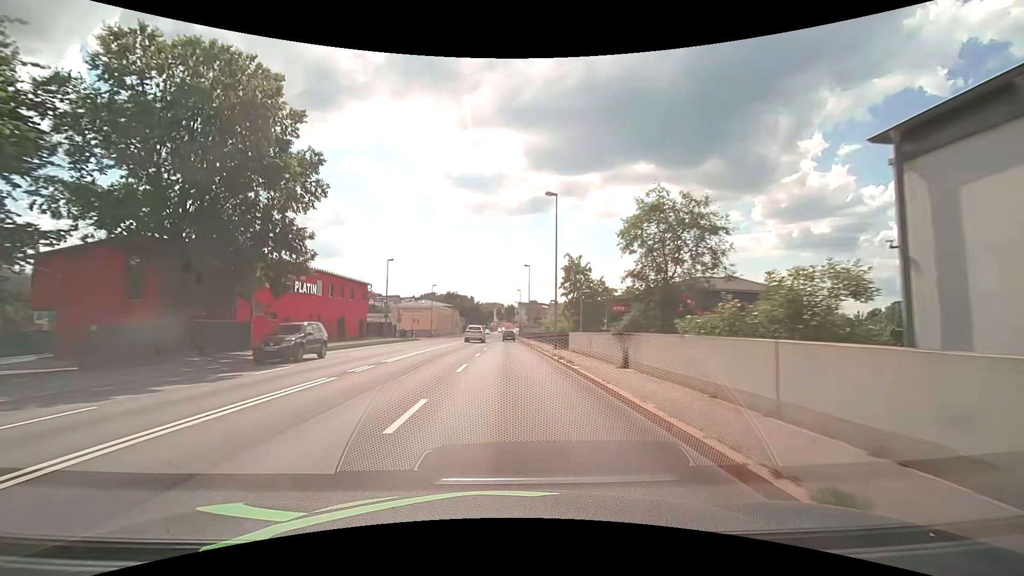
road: primary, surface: asphalt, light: Day
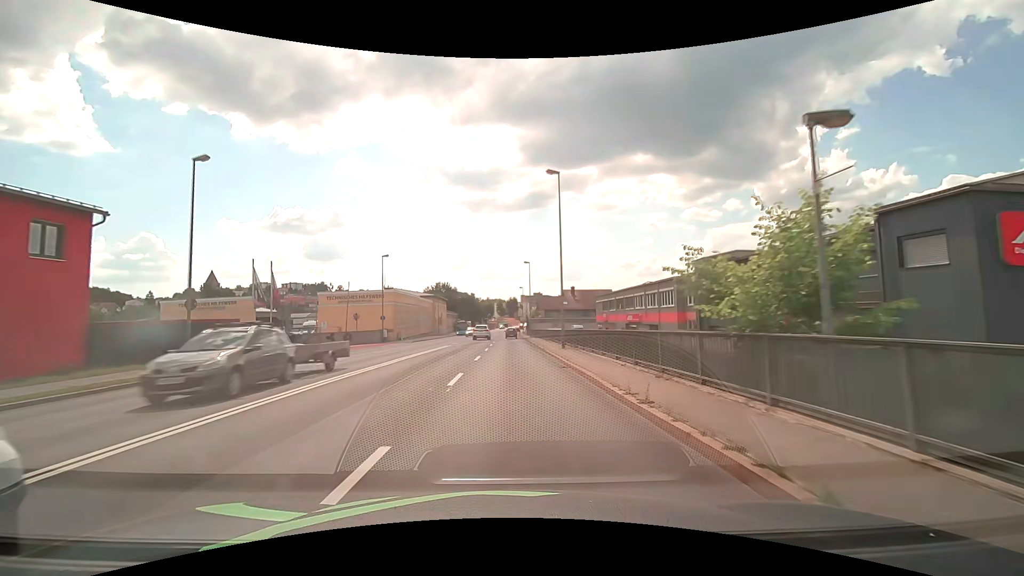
(0.0, +40.0) m; 0°
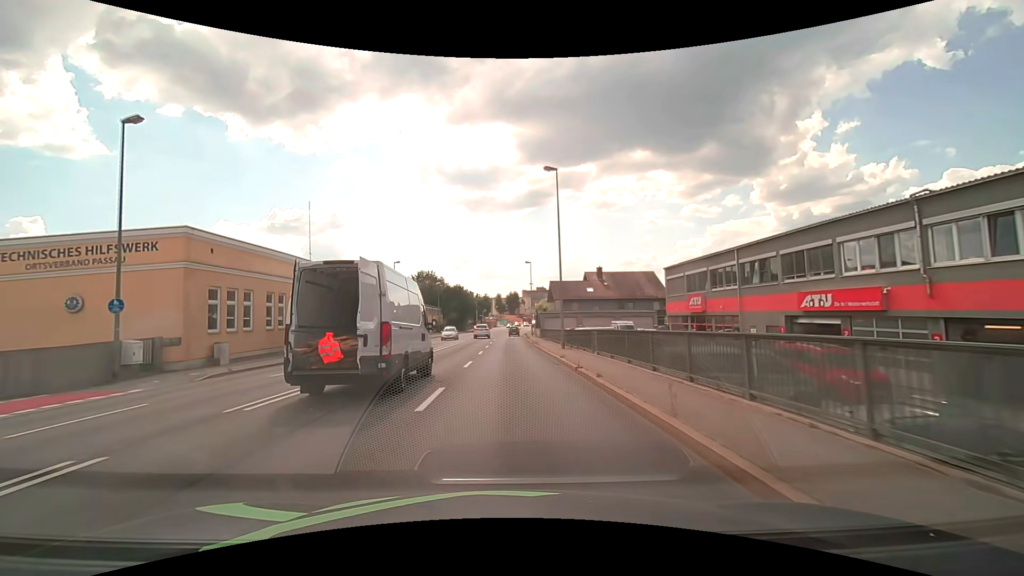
(-0.1, +39.8) m; 0°
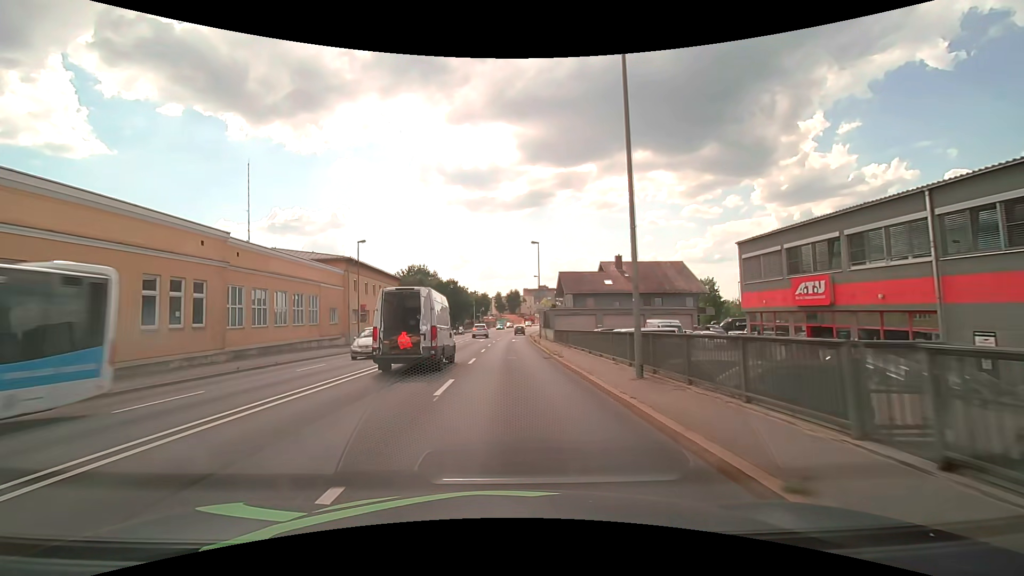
(0.0, +15.9) m; 0°
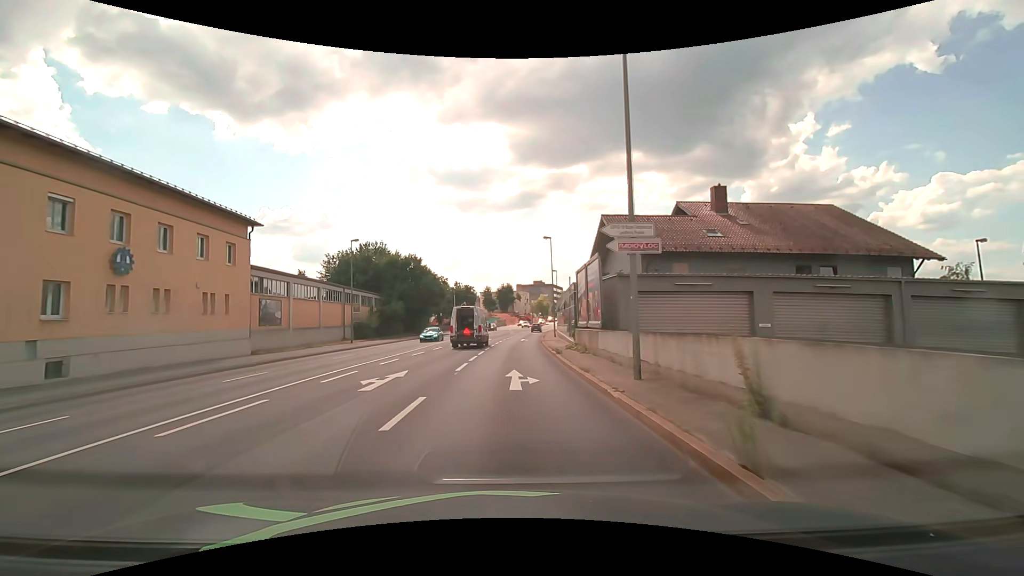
(+0.2, +39.7) m; +1°
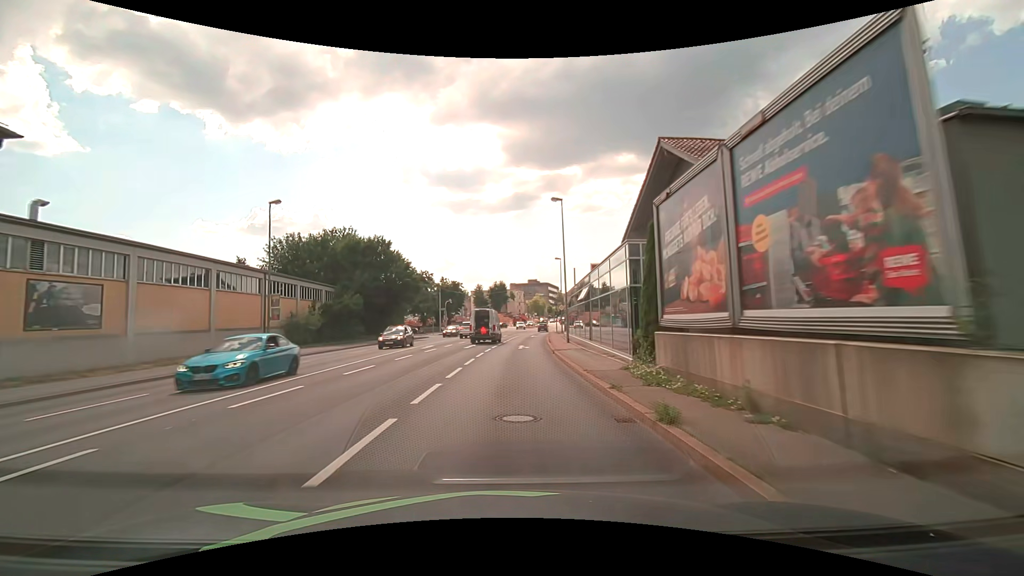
(+0.1, +15.8) m; +1°
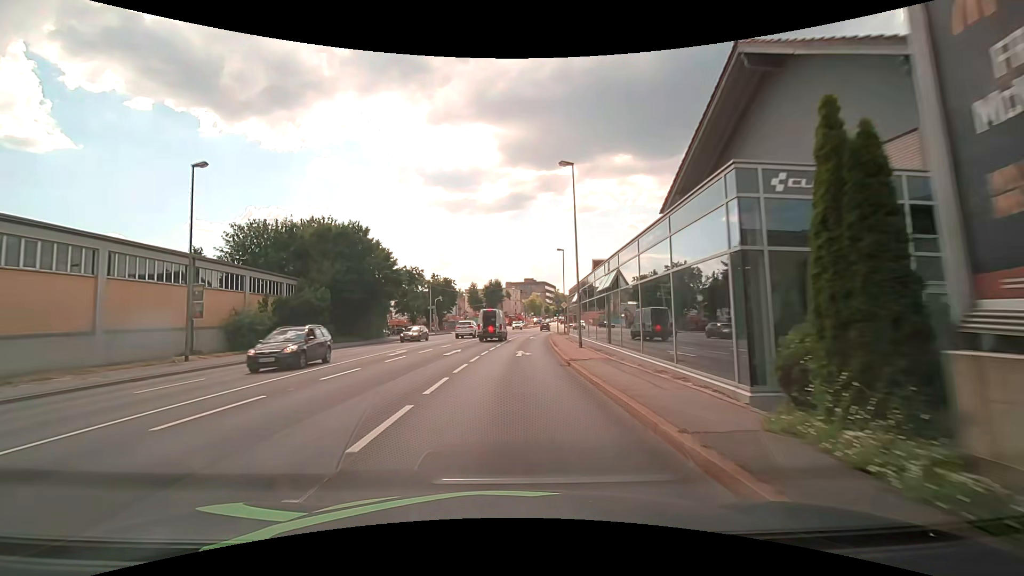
(0.0, +7.9) m; +1°
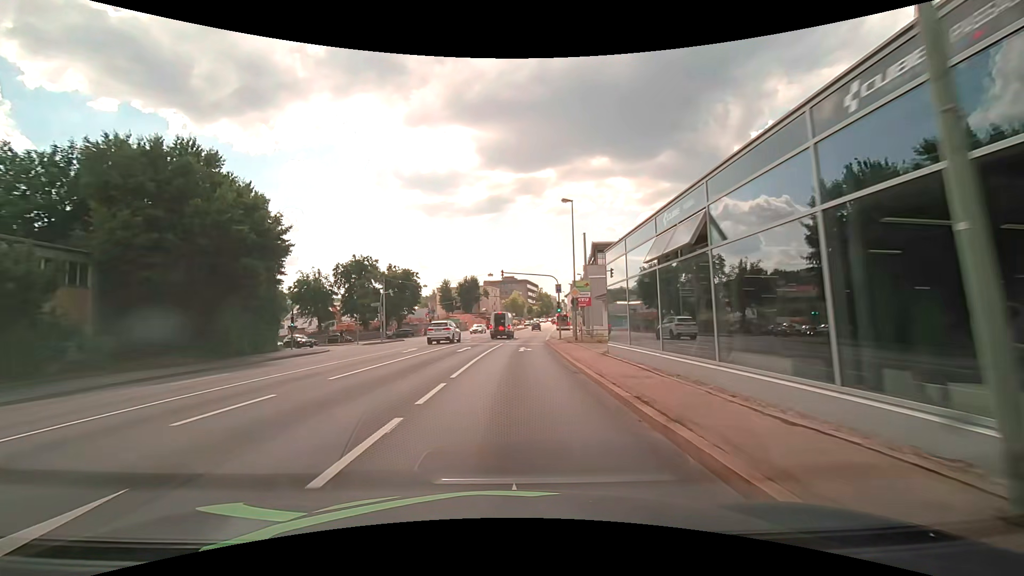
(+0.4, +23.7) m; +2°
